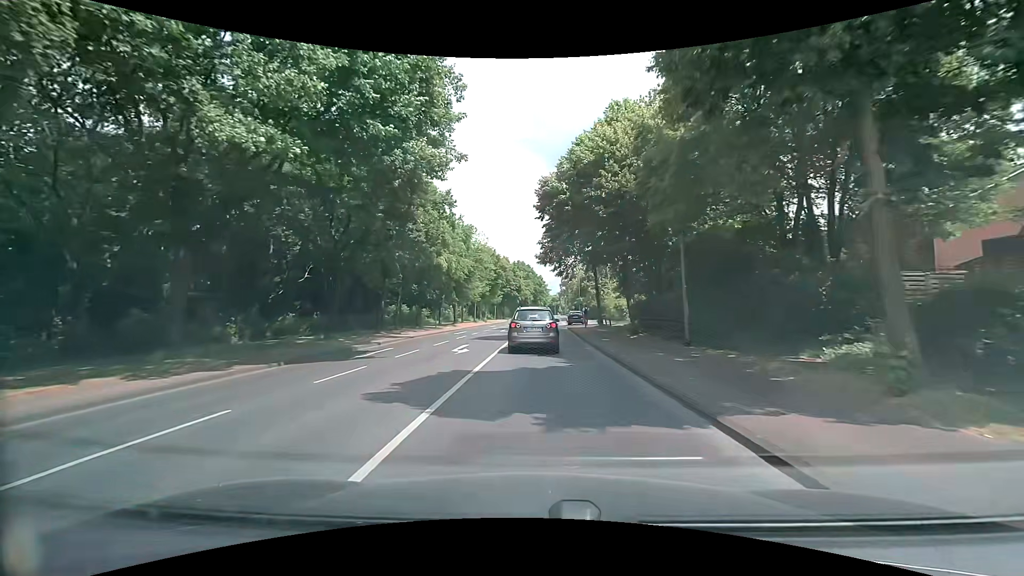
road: tertiary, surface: asphalt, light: Day
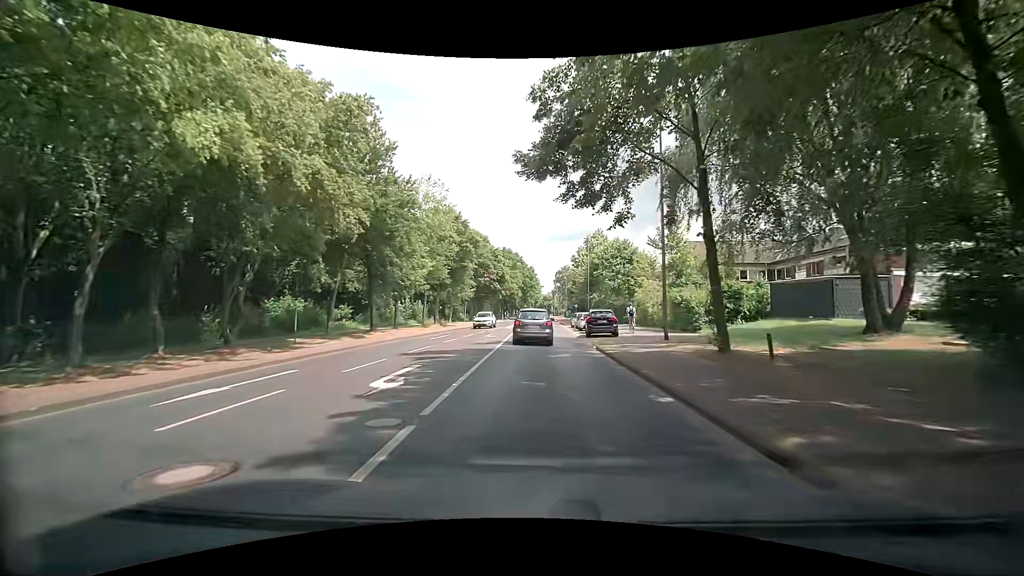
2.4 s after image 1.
(+0.3, +28.9) m; +2°
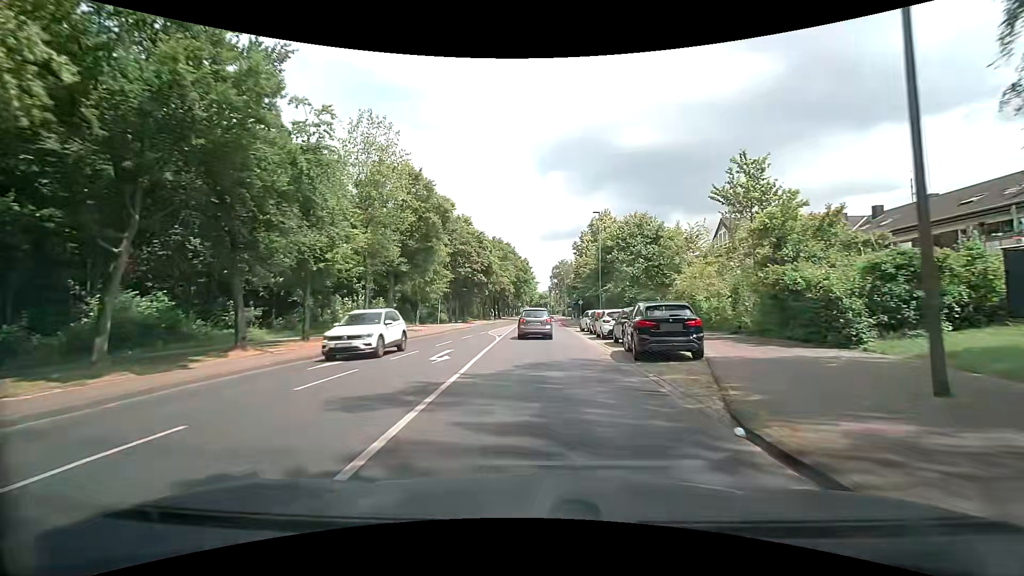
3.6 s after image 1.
(-0.1, +14.9) m; -1°
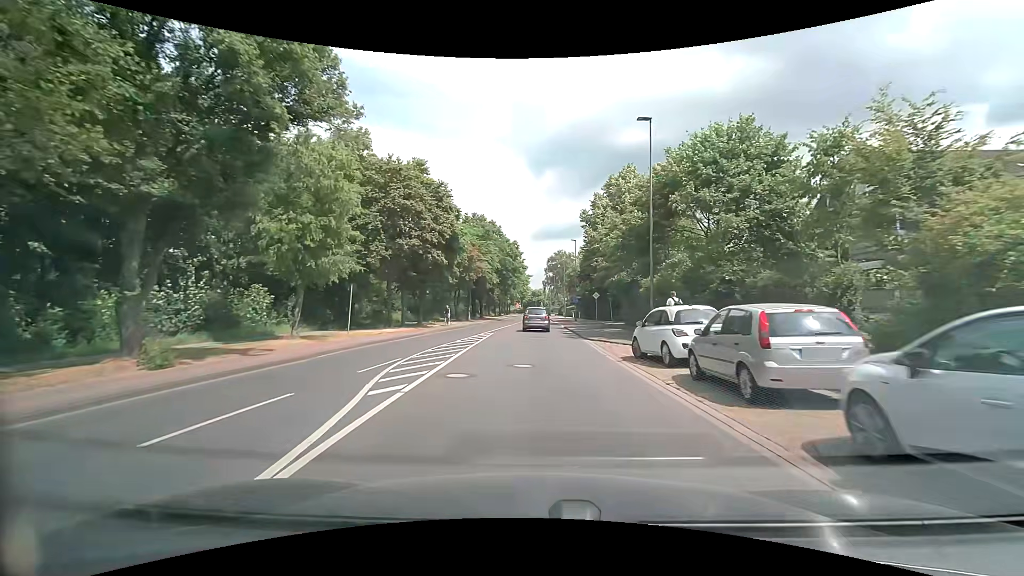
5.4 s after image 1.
(+0.5, +22.2) m; +2°
(0, +10) (0, +20) (0, +30) (0, +40) (0, +50) (0, +60) (0, +70) (0, +80) (0, +90) (0, +100) m
